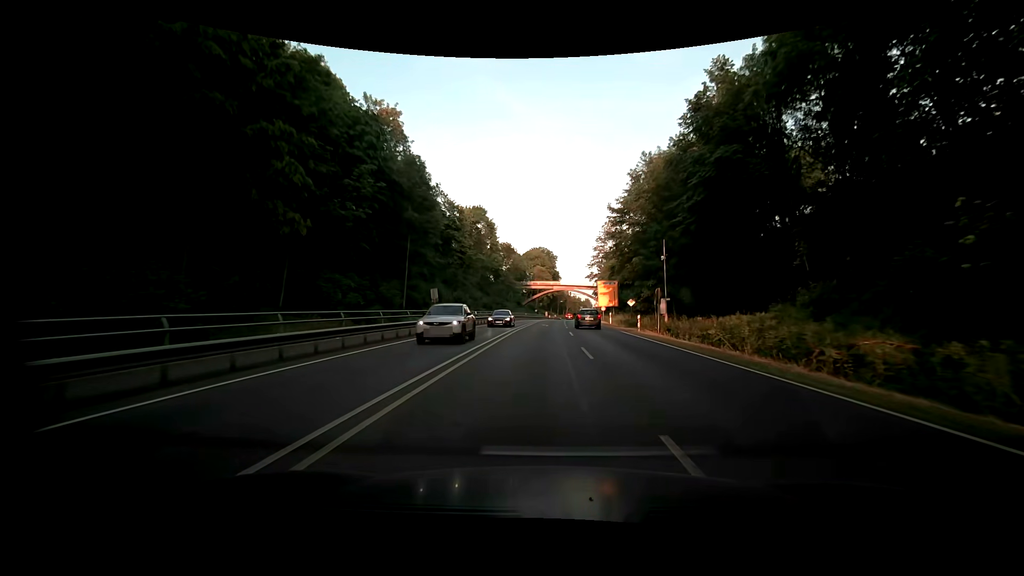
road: primary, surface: asphalt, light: Day
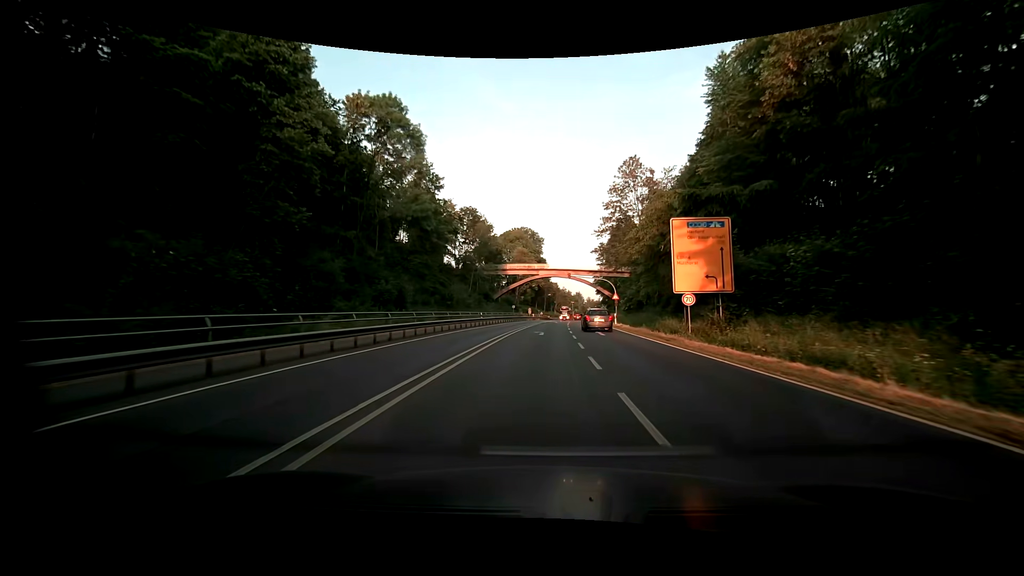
(+0.5, +50.8) m; +1°
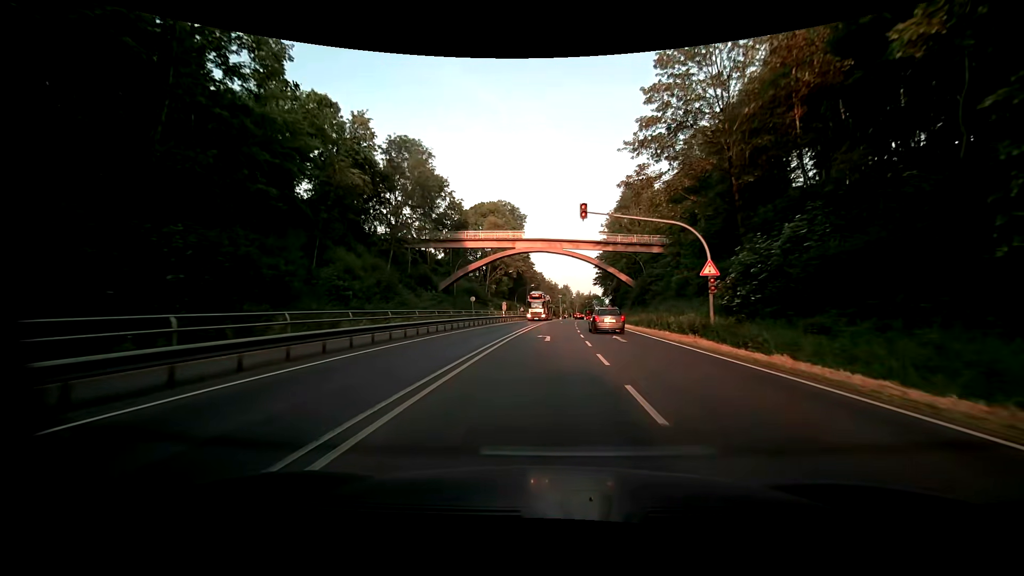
(+0.6, +41.5) m; +2°
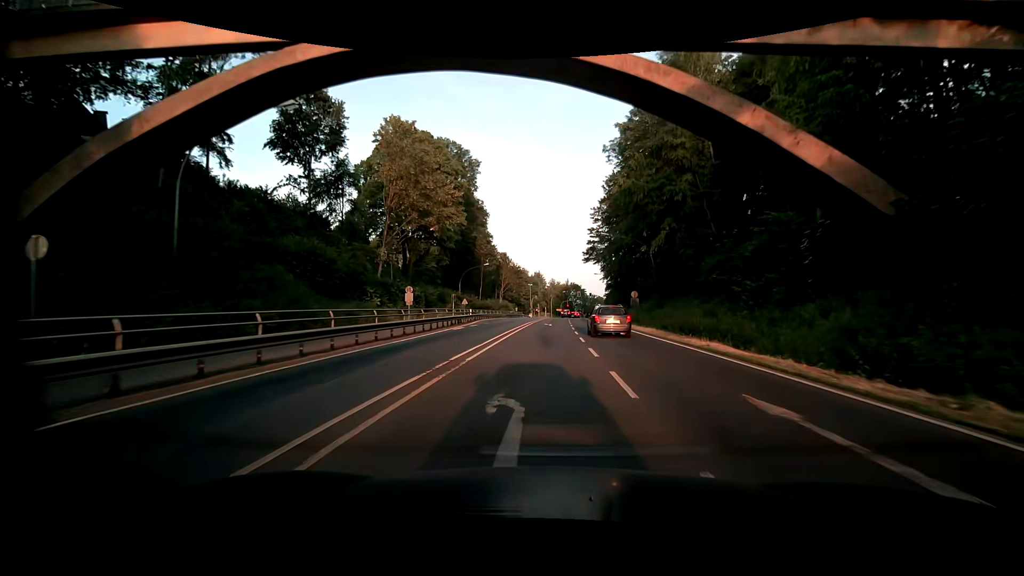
(+1.9, +52.8) m; +3°
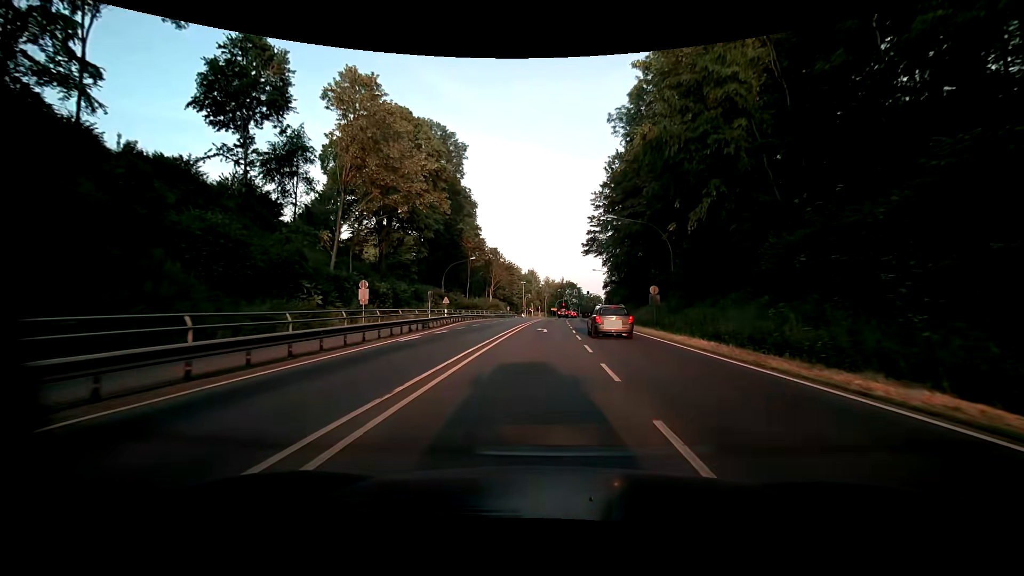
(0.0, +10.3) m; +1°
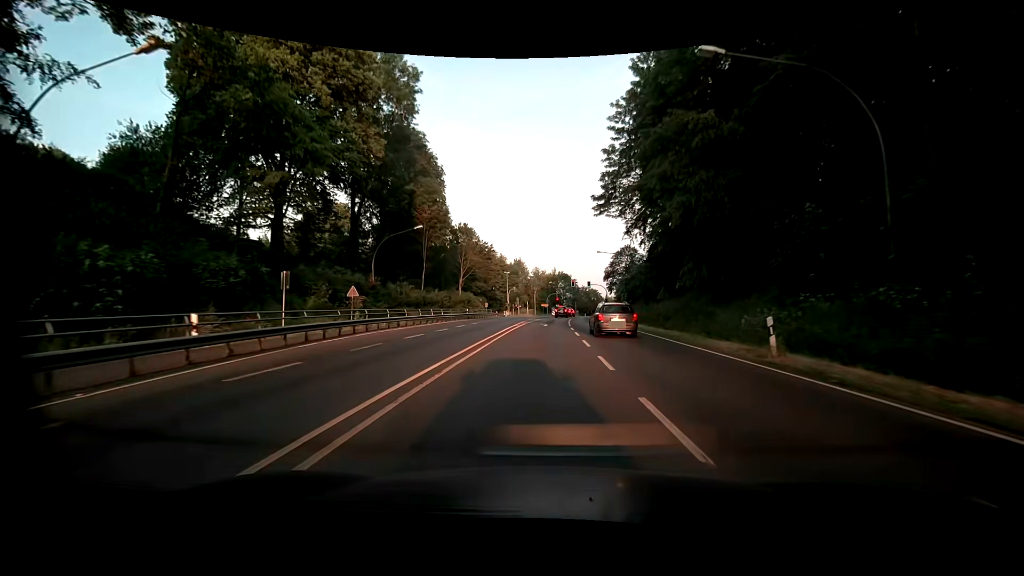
(+0.2, +28.8) m; +1°
